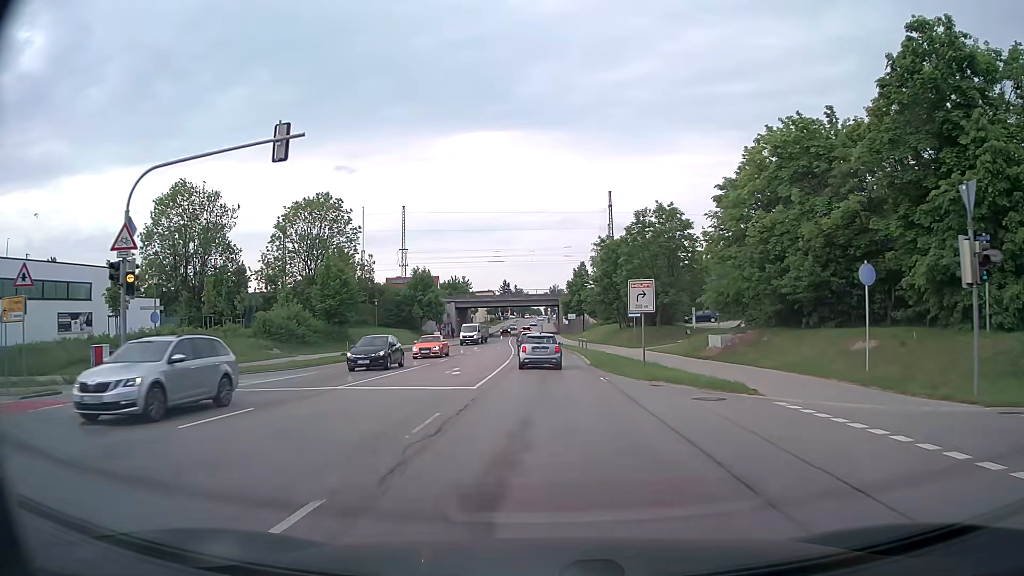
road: secondary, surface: asphalt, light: Day
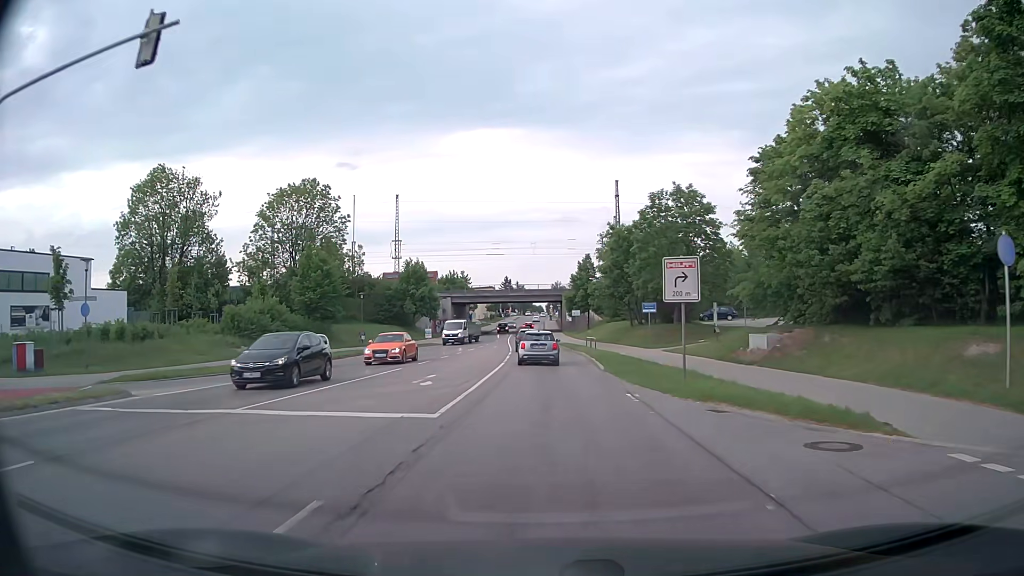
(0.0, +6.5) m; 0°
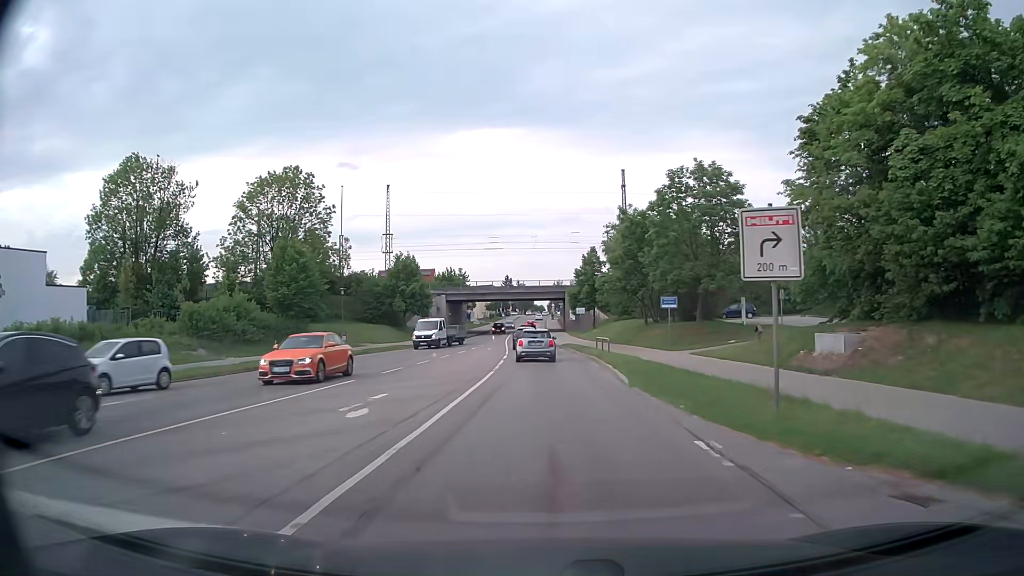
(0.0, +6.8) m; 0°
